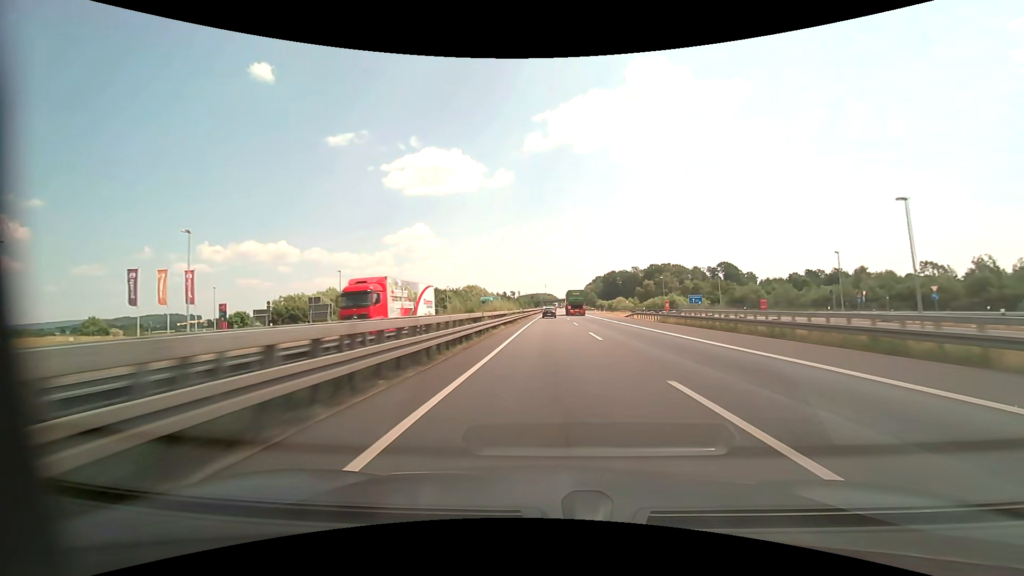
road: motorway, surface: asphalt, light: Day
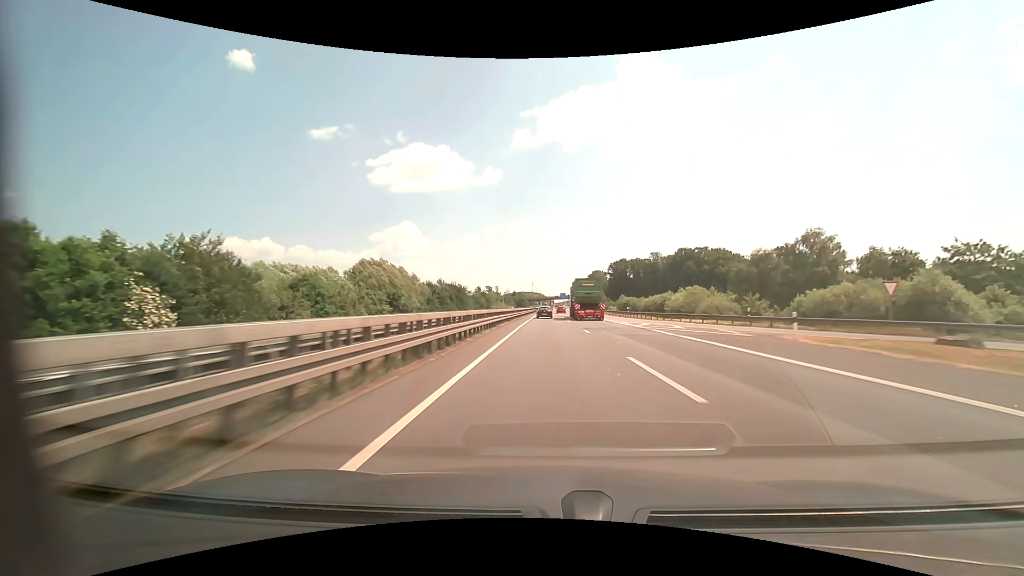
(+1.2, +103.5) m; +2°
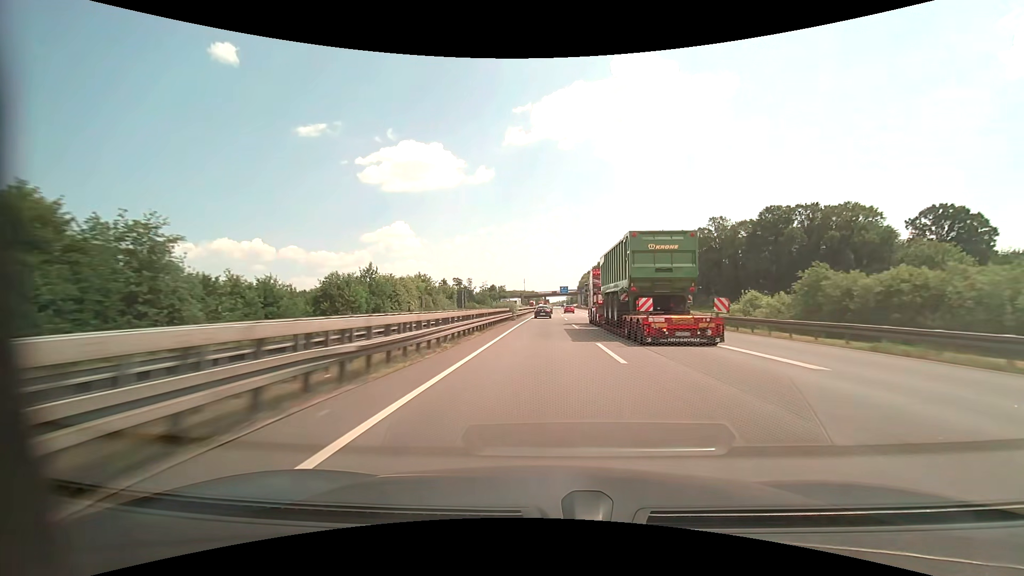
(+0.6, +103.3) m; +1°
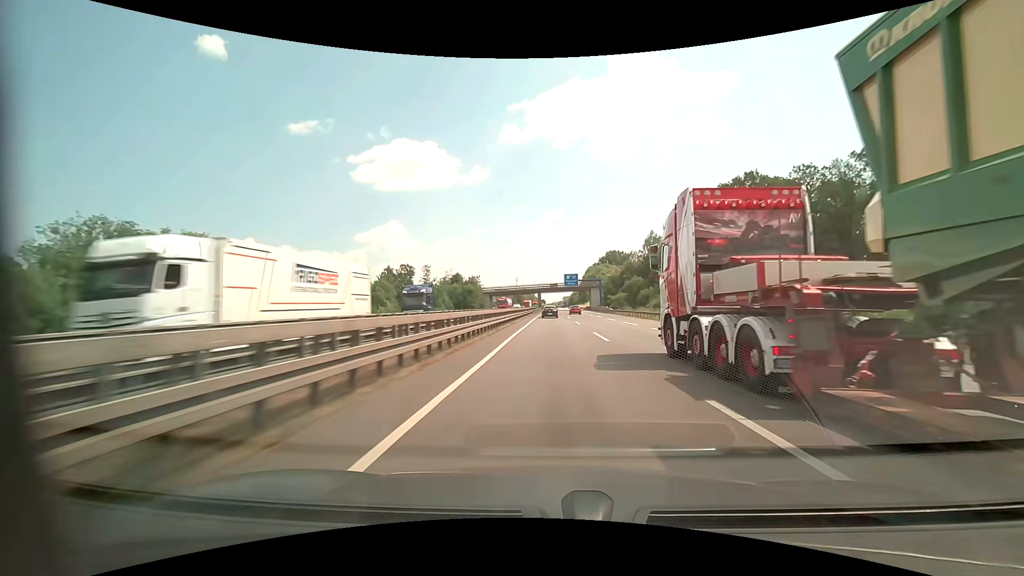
(+0.1, +82.3) m; 0°
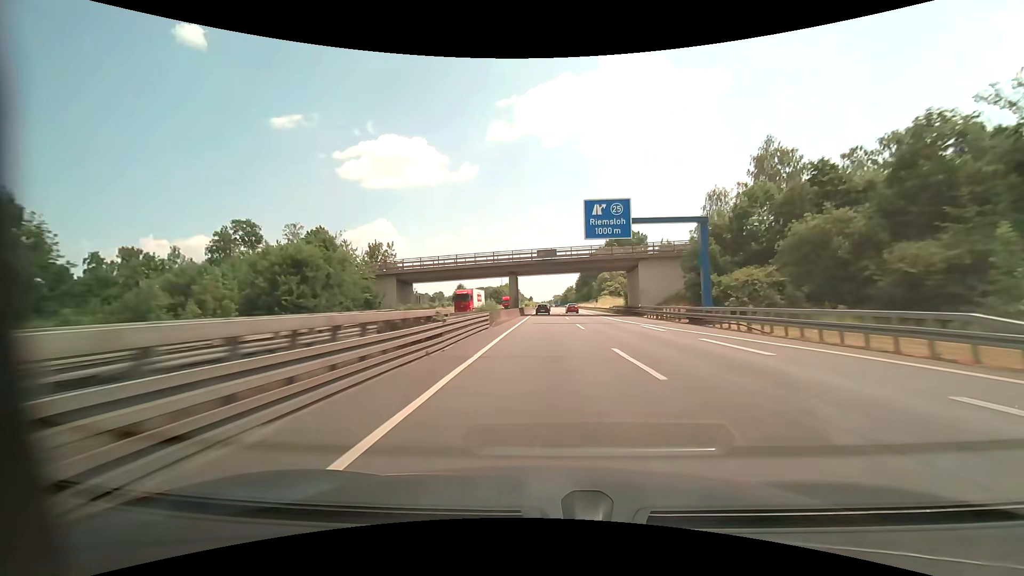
(+1.0, +82.1) m; +1°
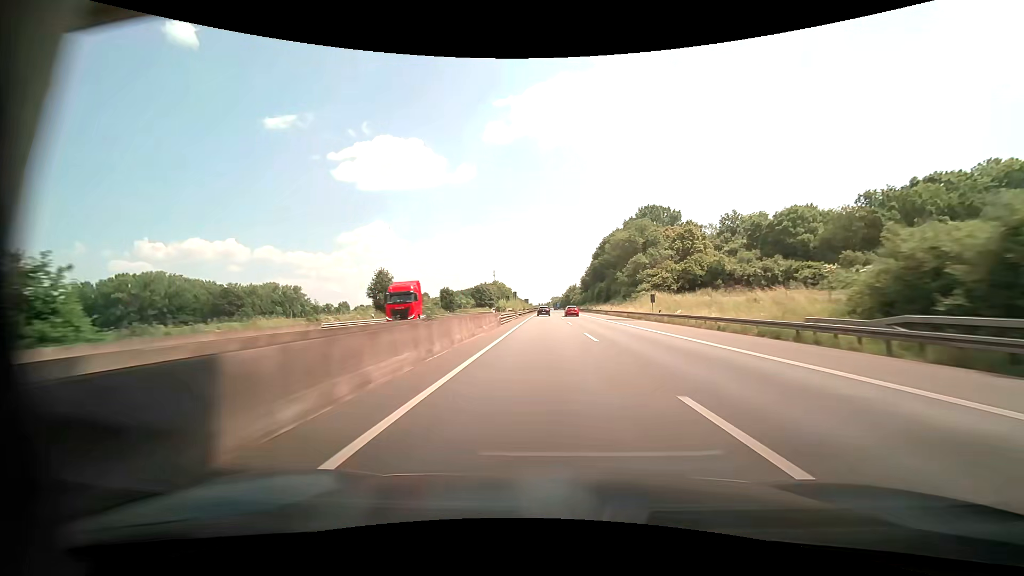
(+0.2, +61.5) m; 0°
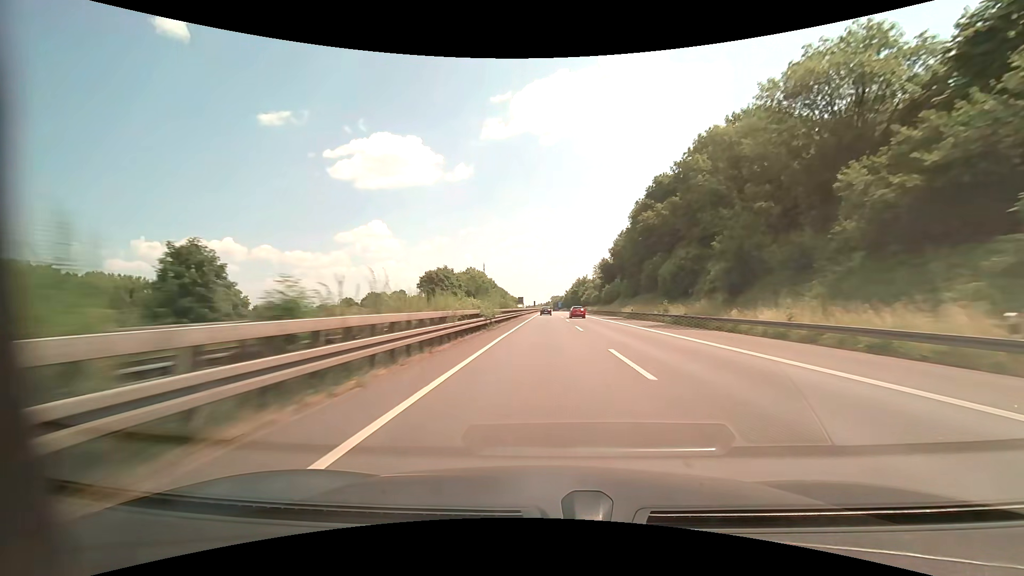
(+0.4, +81.9) m; 0°
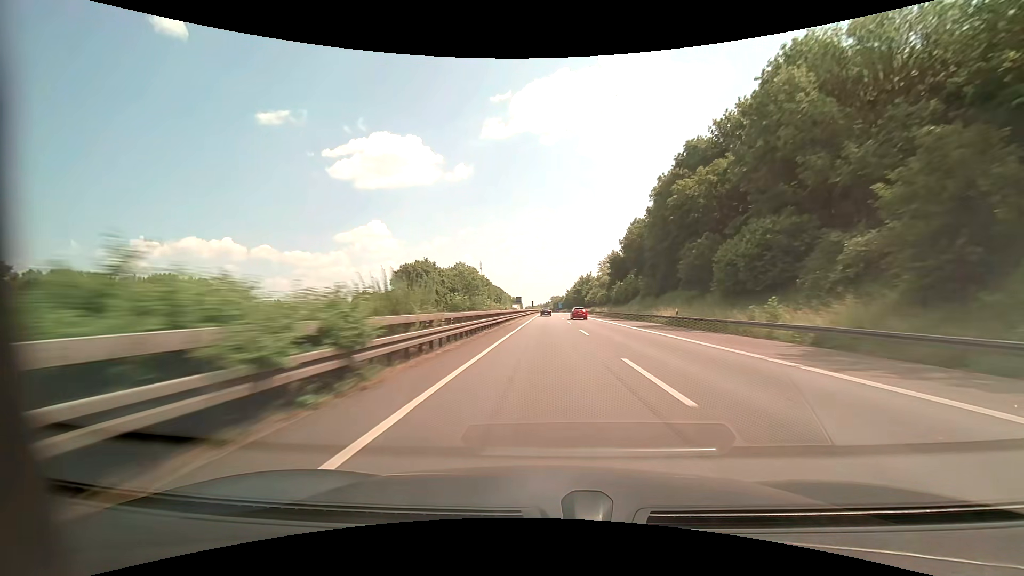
(0.0, +20.5) m; 0°
(0, +10) (0, +20) (0, +30) (0, +40) (0, +50) (0, +60) (0, +70) (0, +80) (0, +90) (0, +100) m
